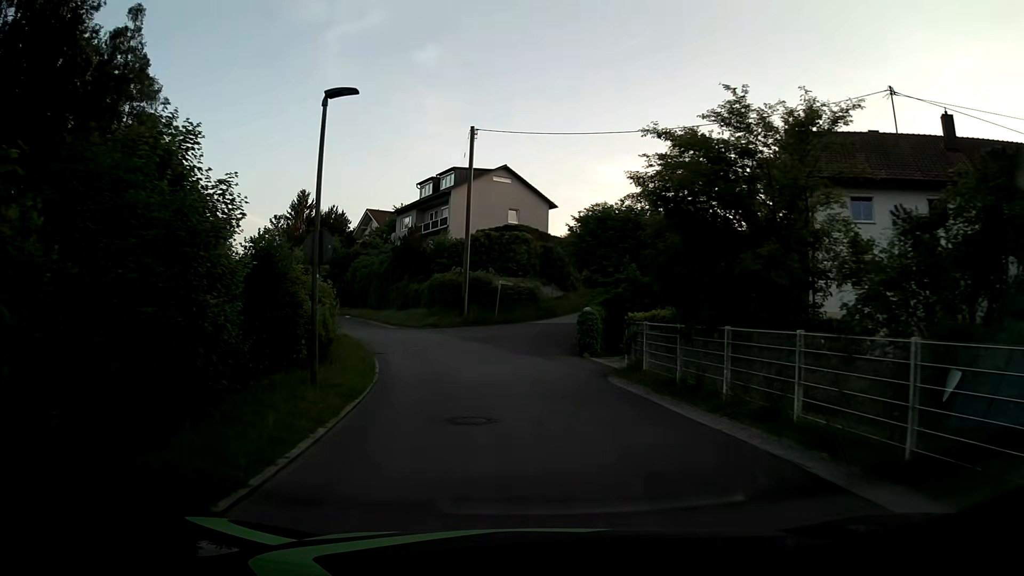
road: residential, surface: asphalt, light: Day
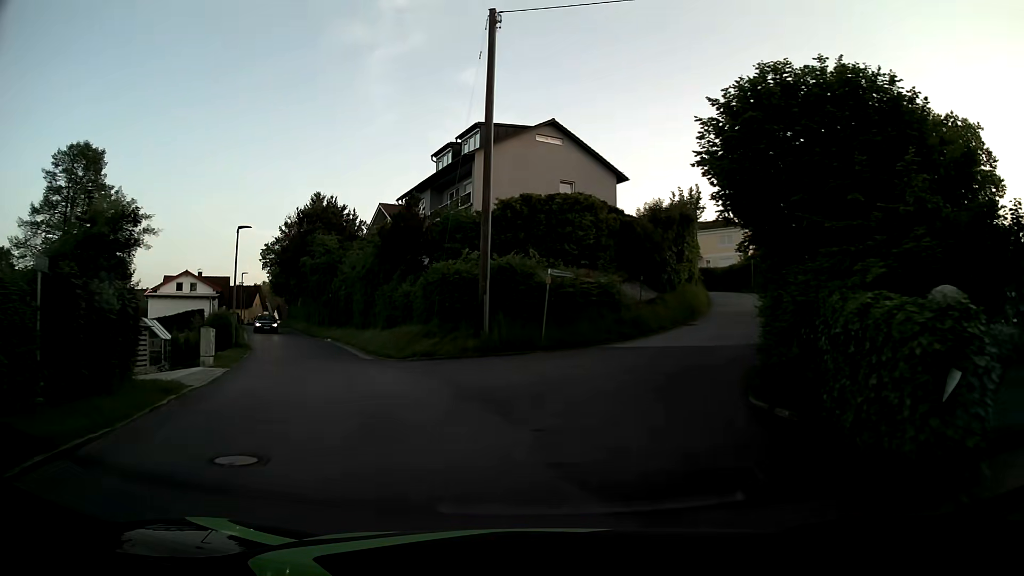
(-0.6, +18.5) m; -4°
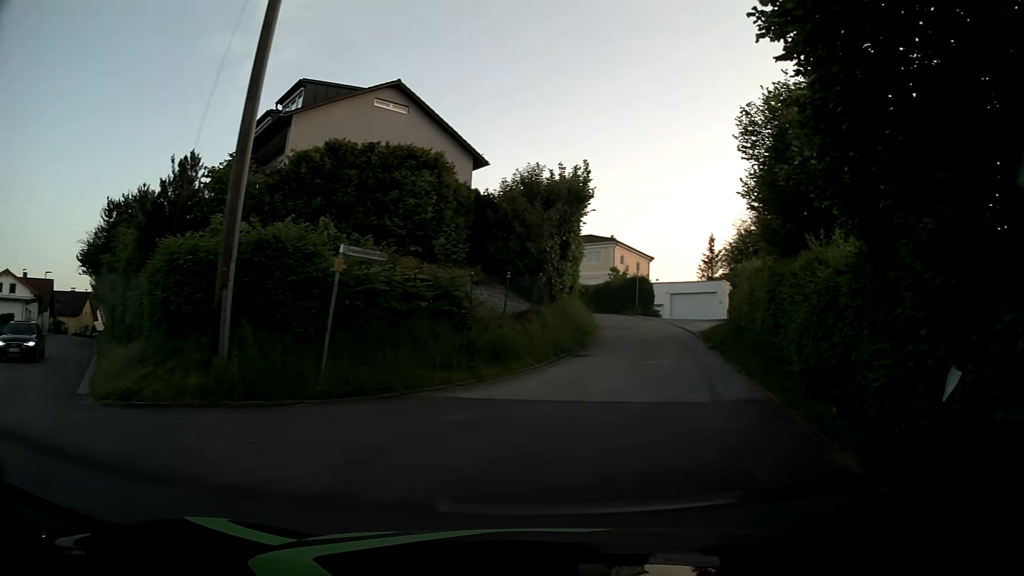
(+0.8, +10.0) m; +11°
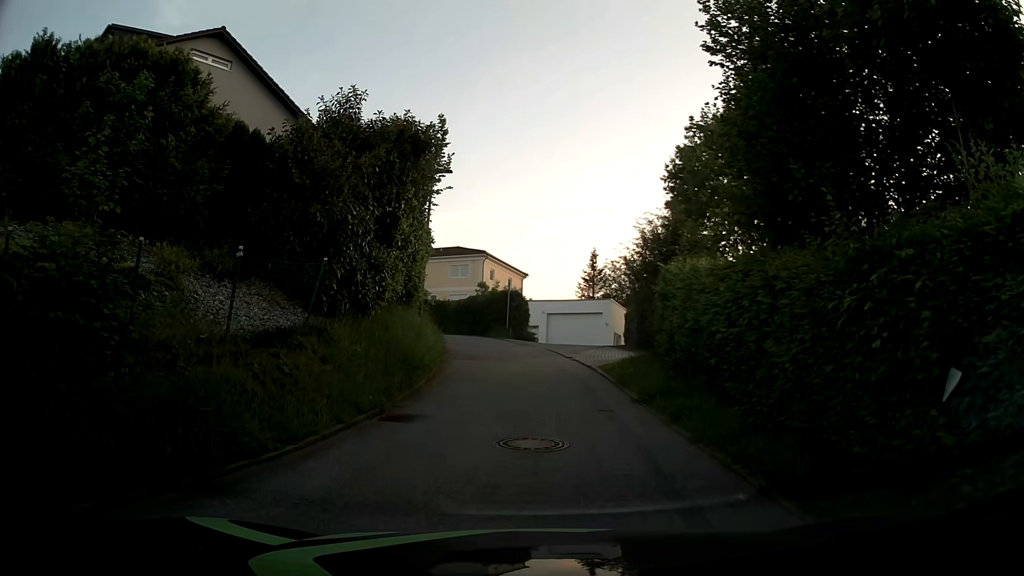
(+1.0, +7.4) m; +12°
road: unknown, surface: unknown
